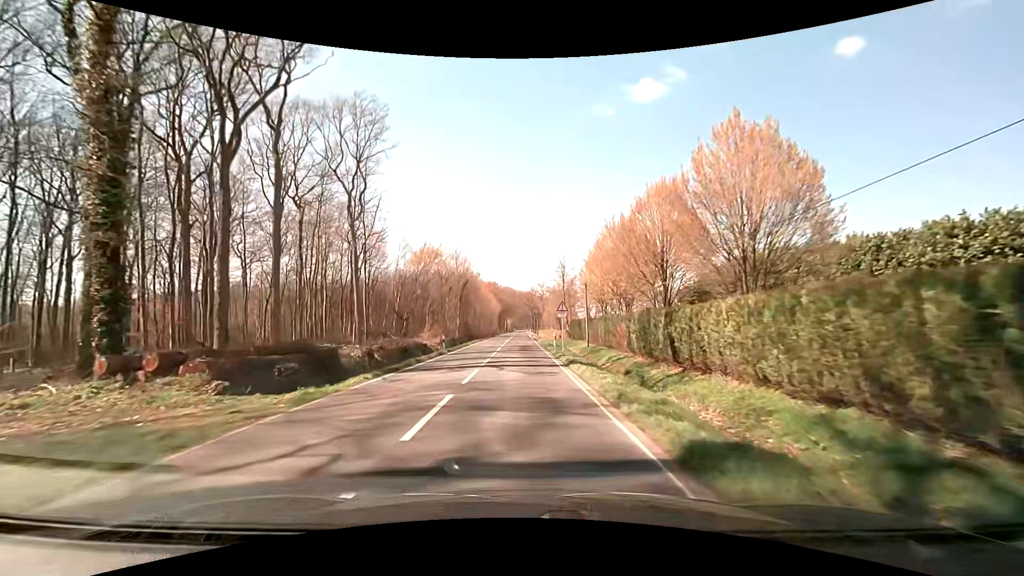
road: secondary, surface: asphalt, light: Day
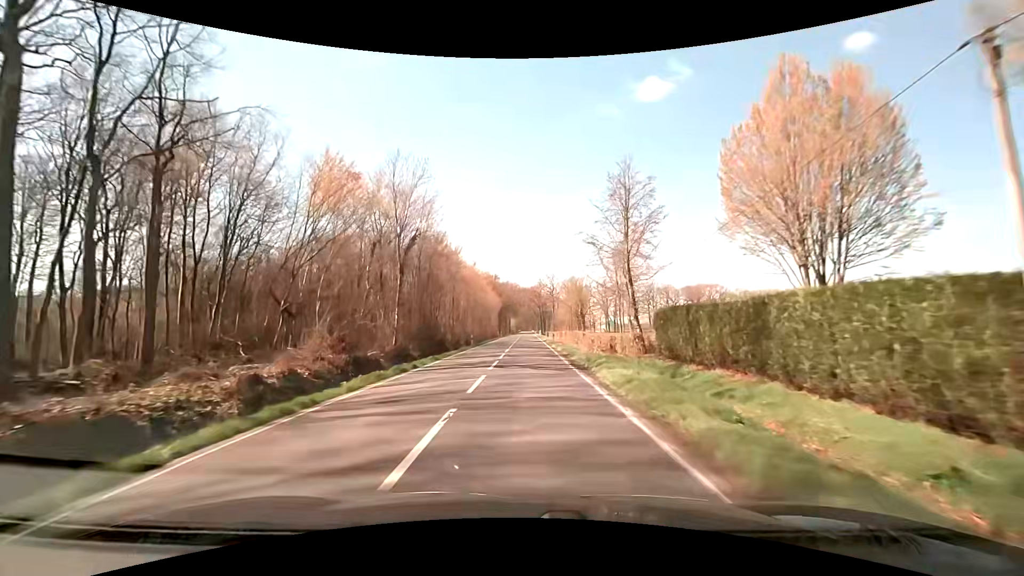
(-0.4, +38.4) m; -1°
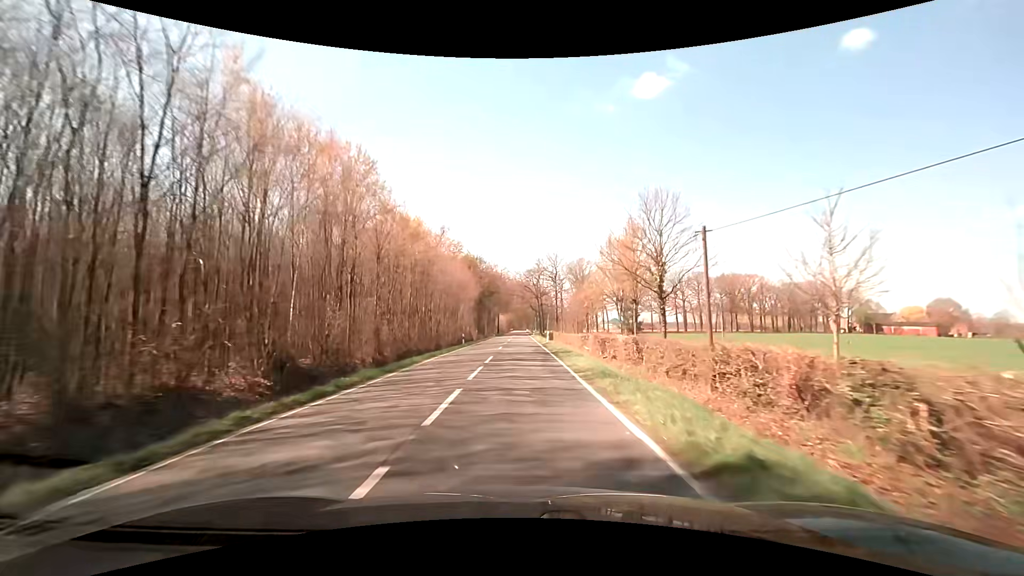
(+0.8, +52.1) m; +1°
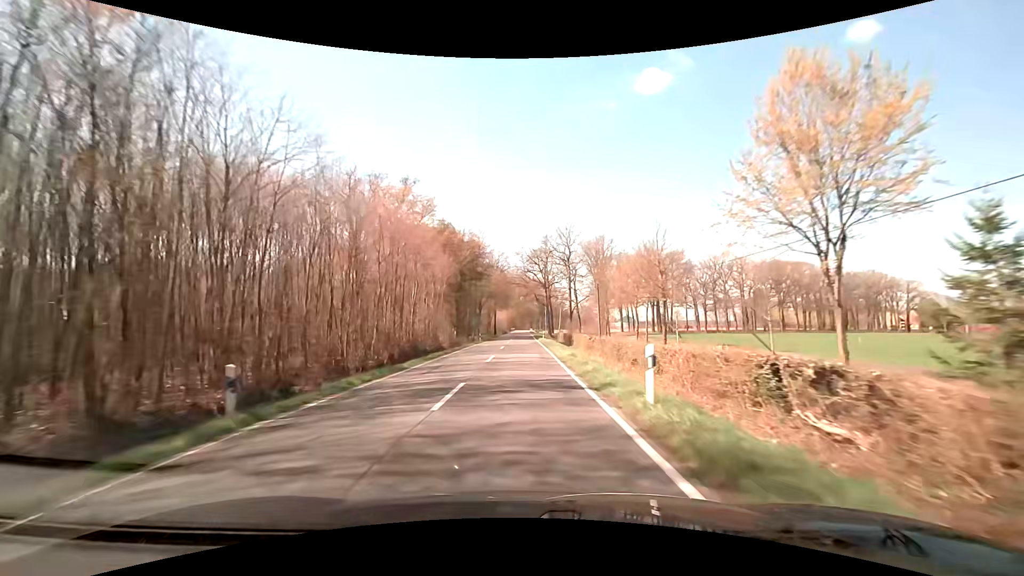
(0.0, +35.3) m; 0°
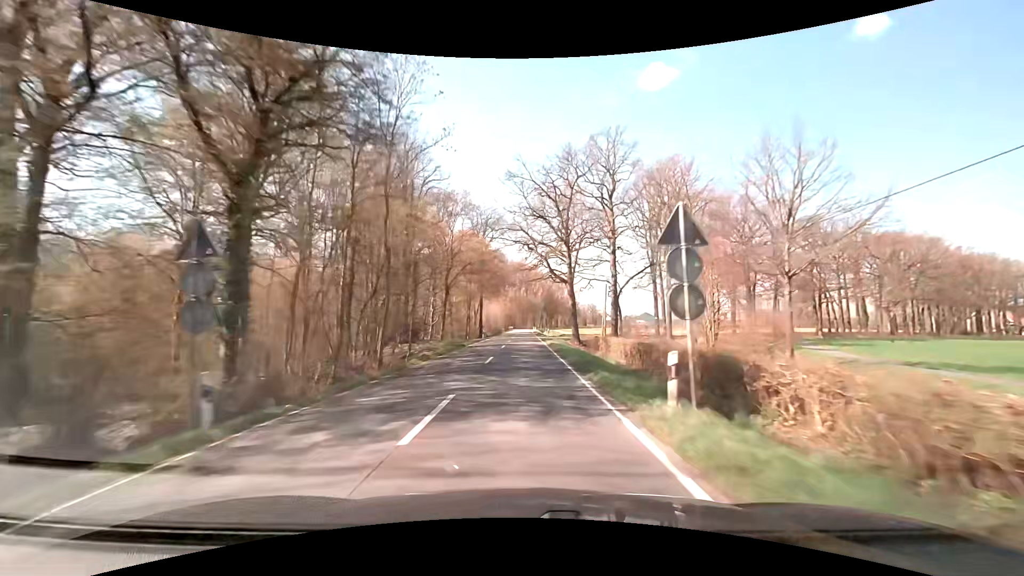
(-0.1, +51.1) m; 0°
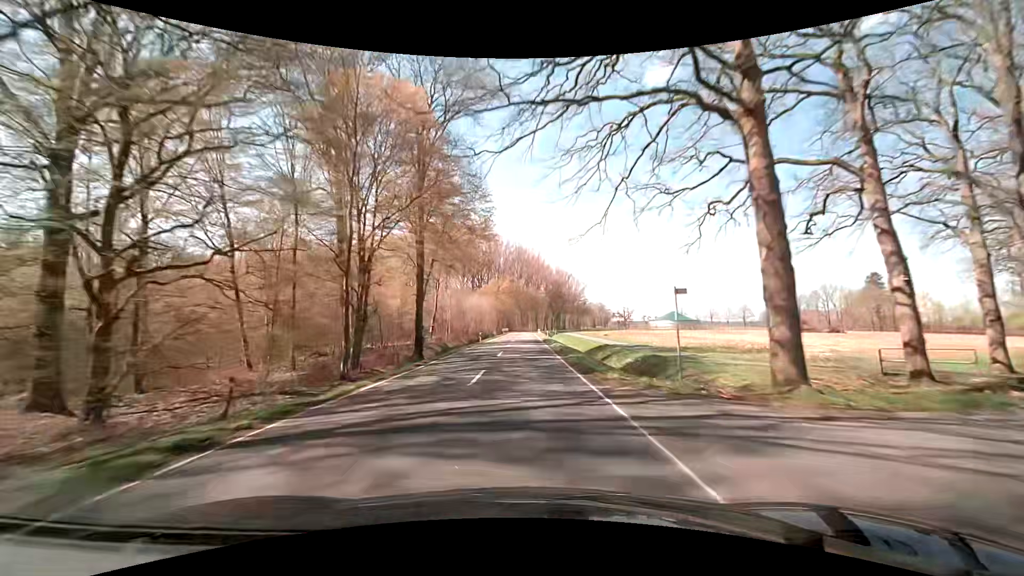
(-0.1, +55.0) m; 0°
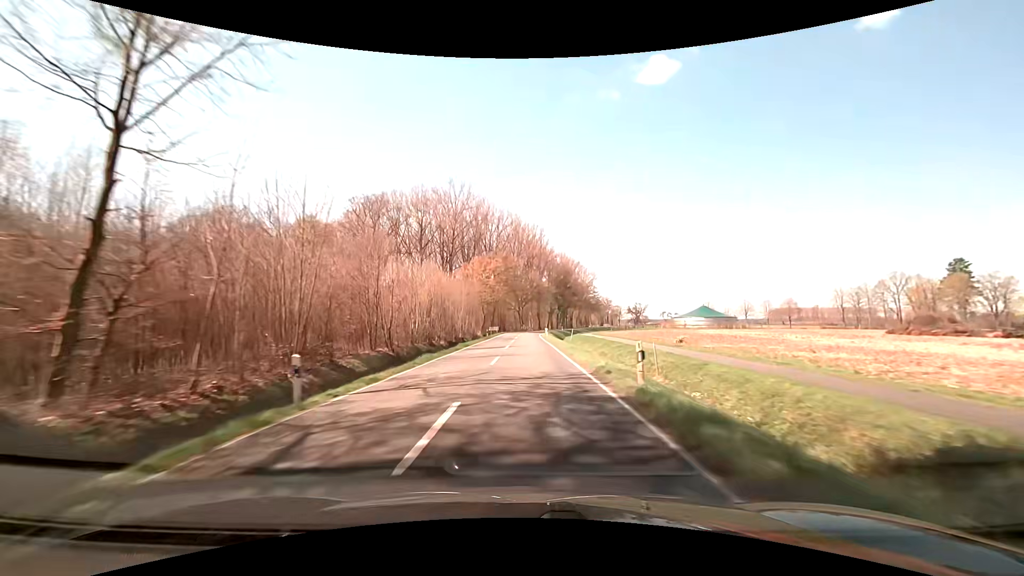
(+0.2, +43.5) m; +1°
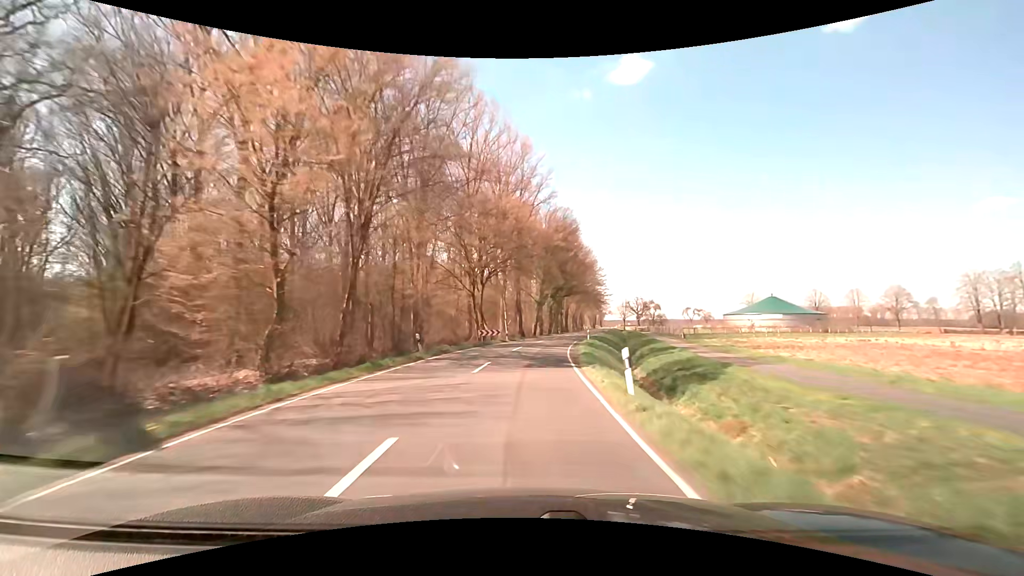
(+0.4, +75.9) m; +3°
(0, +10) (0, +20) (+1, +30) (+2, +40) (+4, +50) (+5, +60) (+7, +69) (+9, +79) (+11, +89) (+13, +99) m
